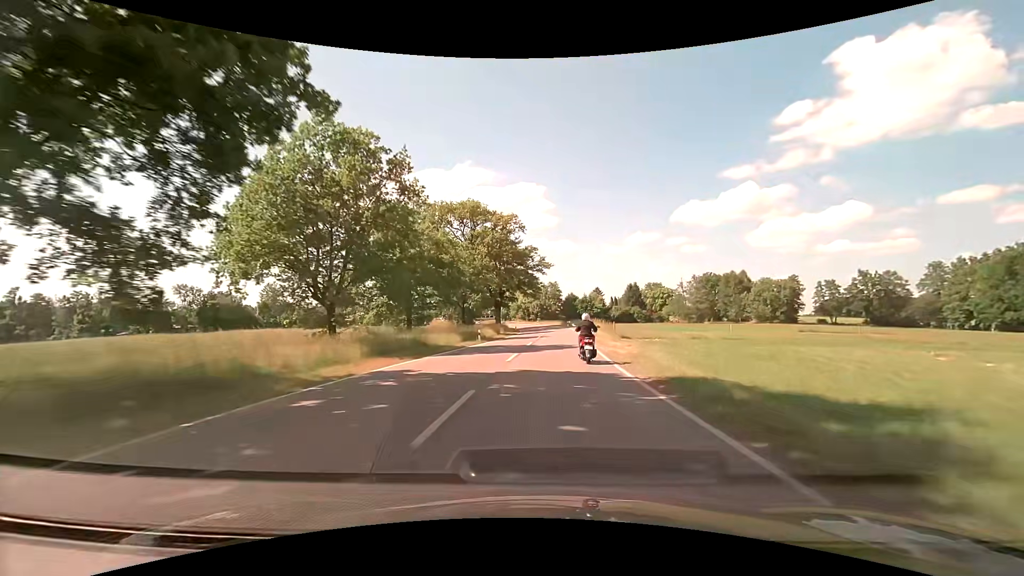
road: secondary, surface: asphalt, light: Day
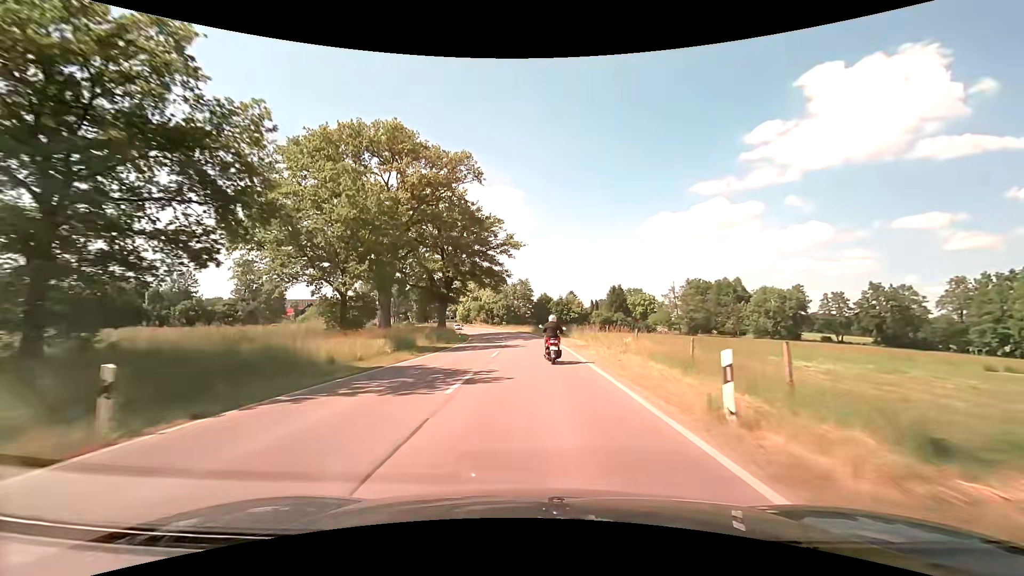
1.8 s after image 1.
(+1.1, +31.7) m; +3°
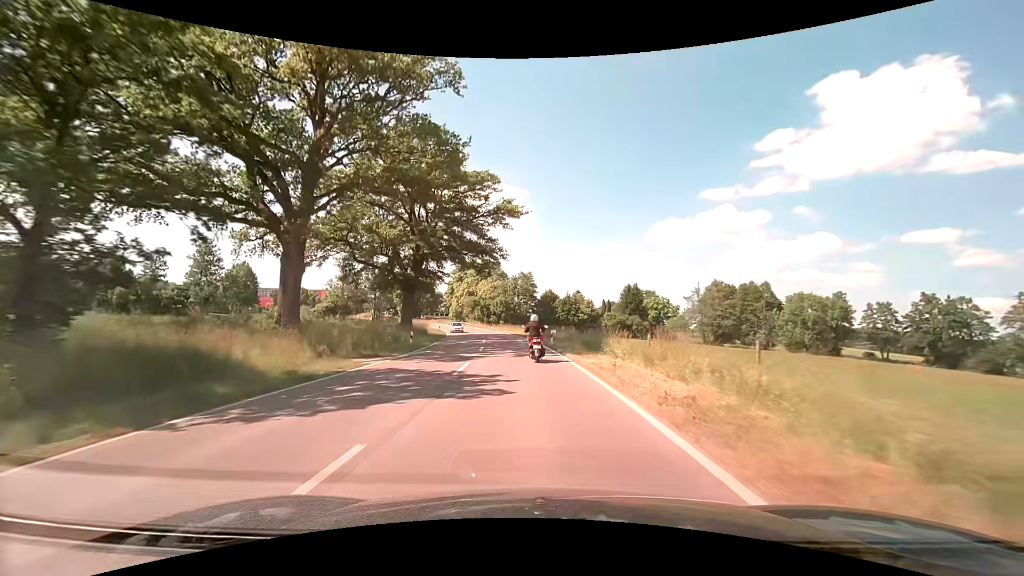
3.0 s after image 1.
(0.0, +20.9) m; 0°
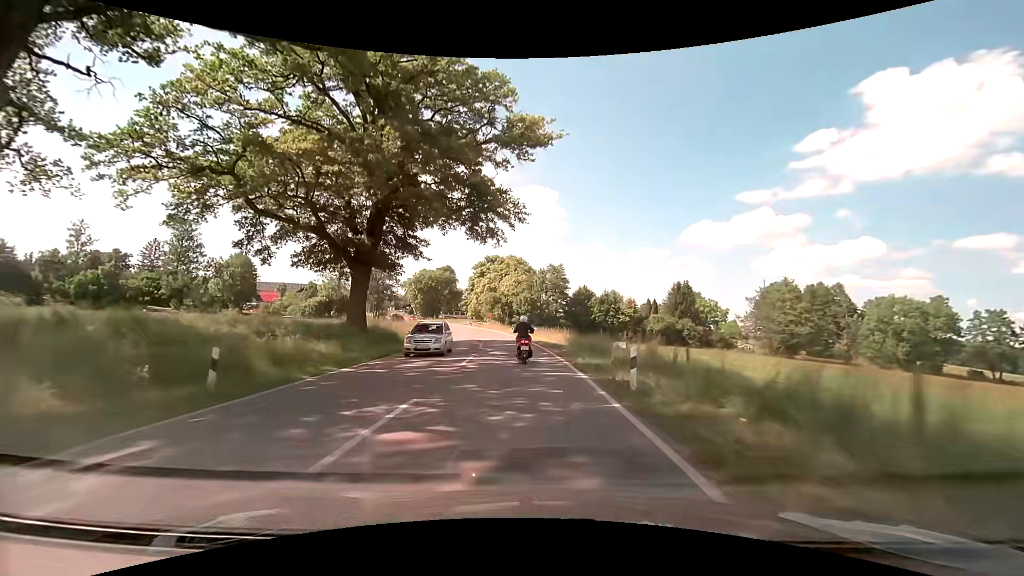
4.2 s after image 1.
(-0.3, +21.0) m; -3°
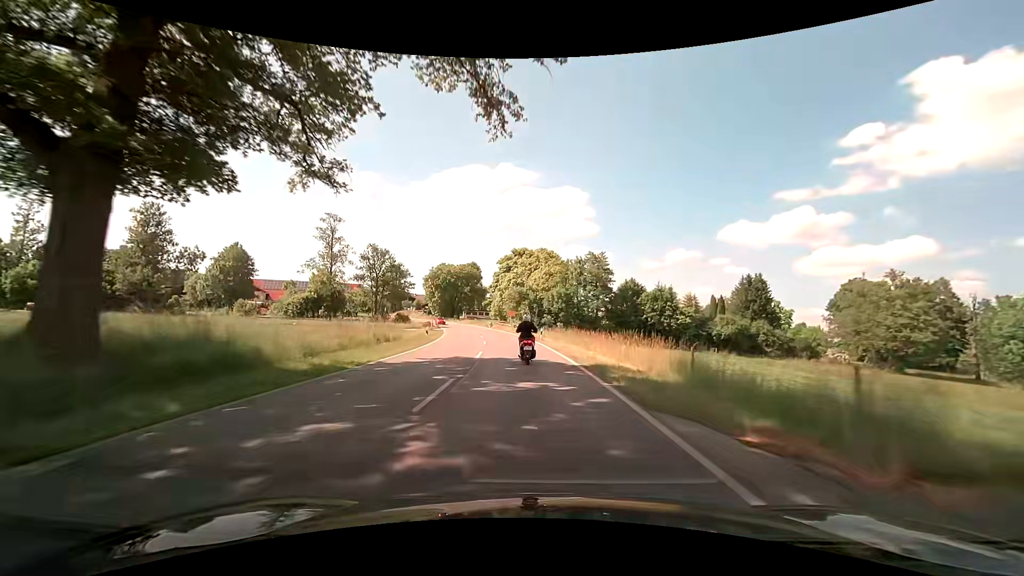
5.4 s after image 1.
(-0.7, +21.3) m; -3°
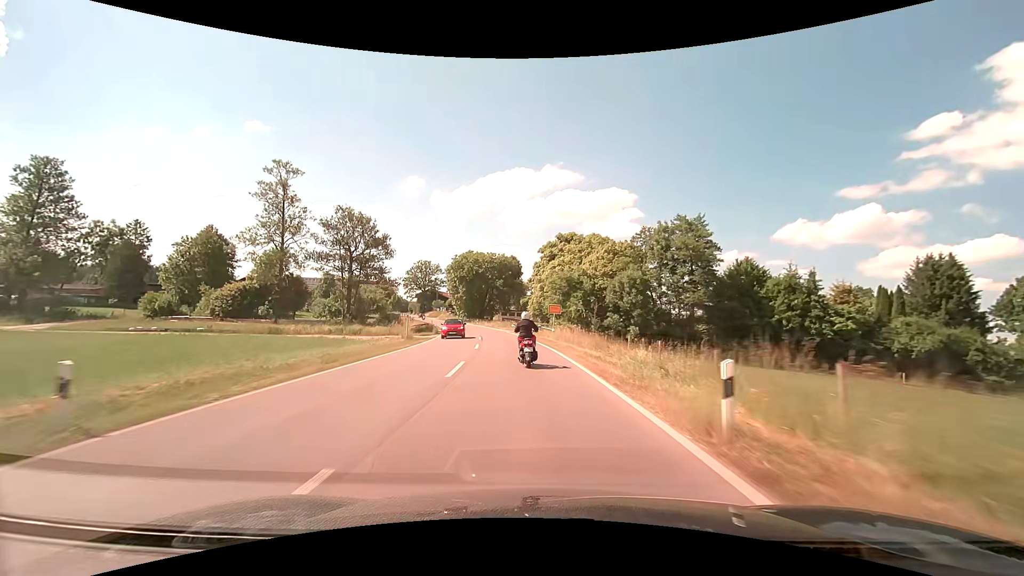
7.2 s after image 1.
(-1.3, +31.8) m; -5°
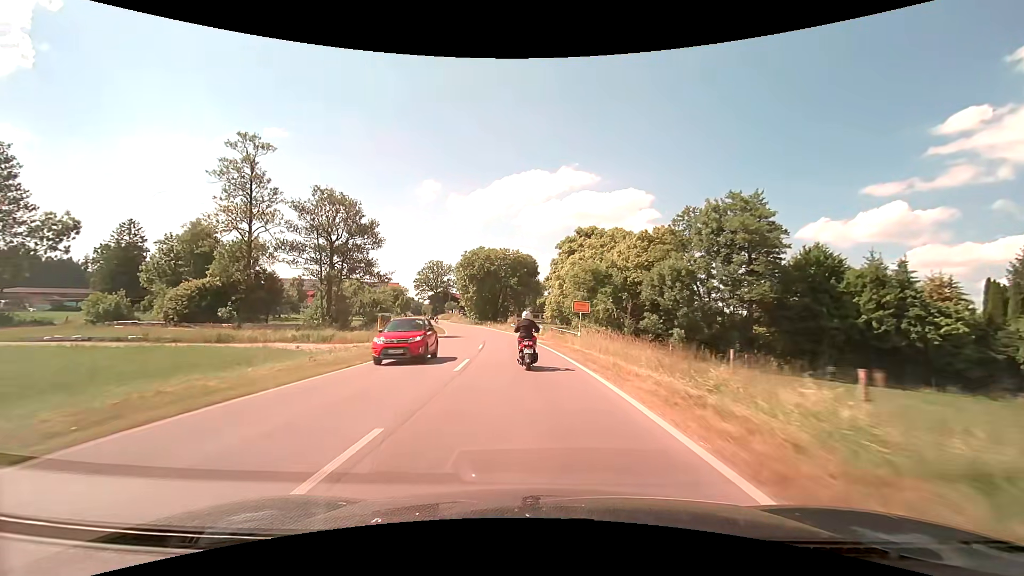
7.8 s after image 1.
(-0.2, +10.5) m; -2°
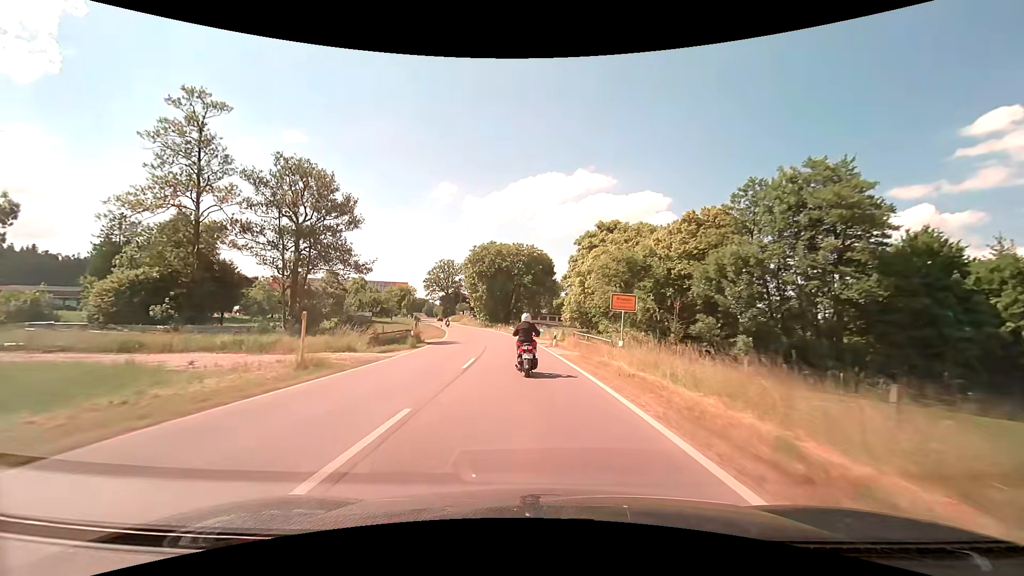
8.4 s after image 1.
(-0.2, +10.4) m; -2°
(0, +10) (-1, +20) (-1, +30) (-2, +40) (-3, +50) (-5, +60) (-7, +70) (-9, +79) (-12, +89) (-14, +99) m
